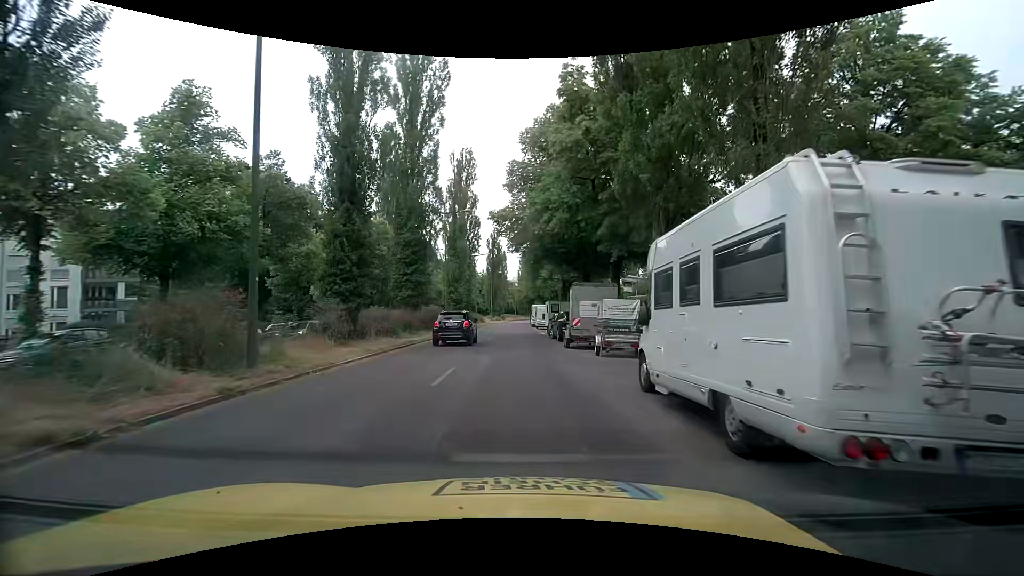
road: secondary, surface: asphalt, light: Day
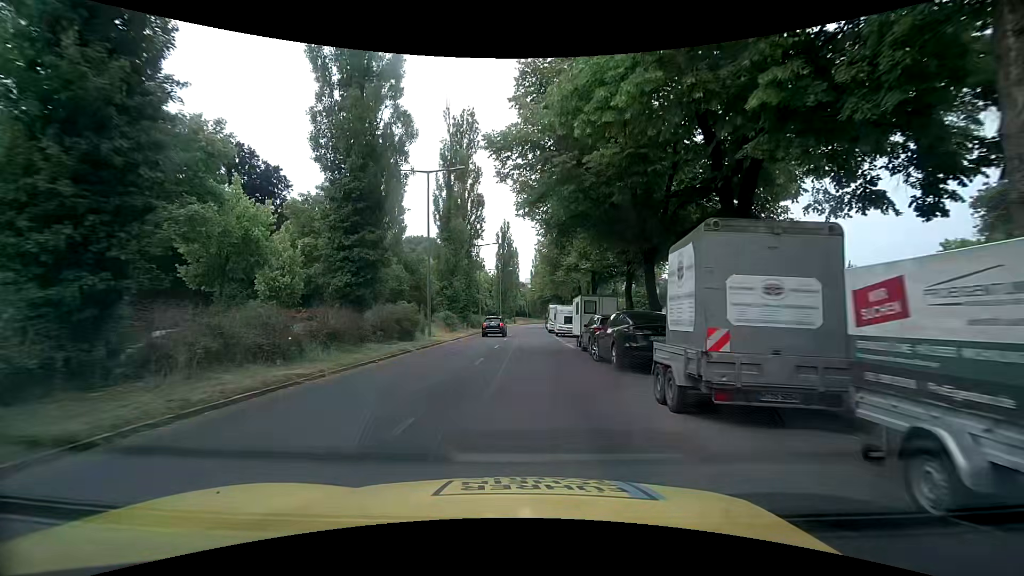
(-0.1, +13.5) m; -2°
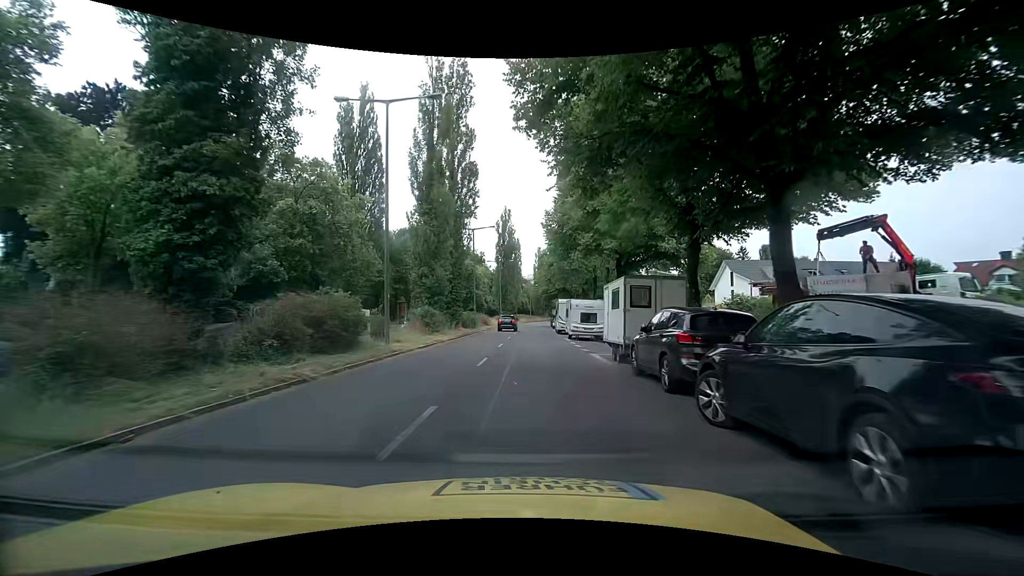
(+0.3, +9.9) m; +3°
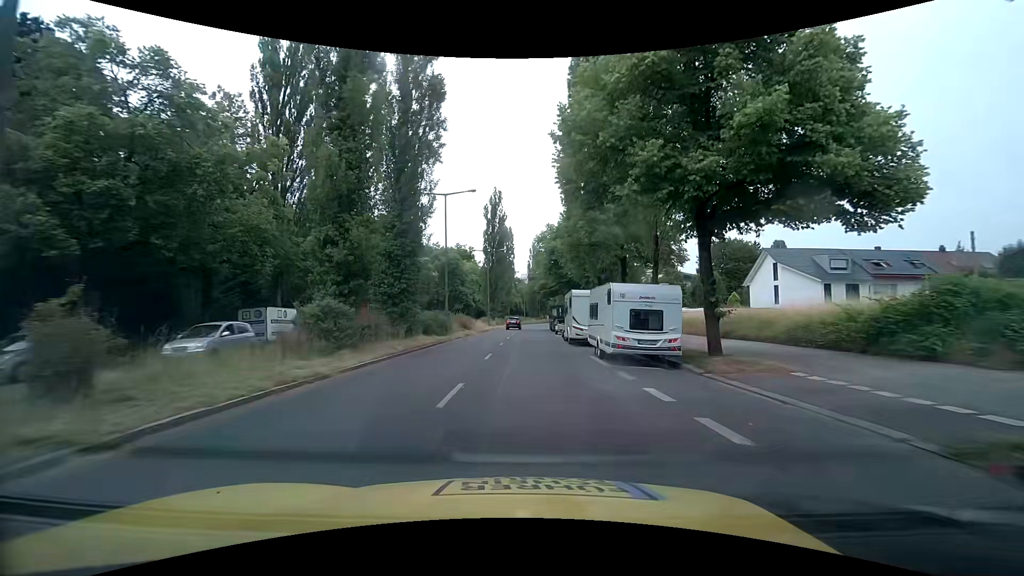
(-0.4, +15.3) m; -1°
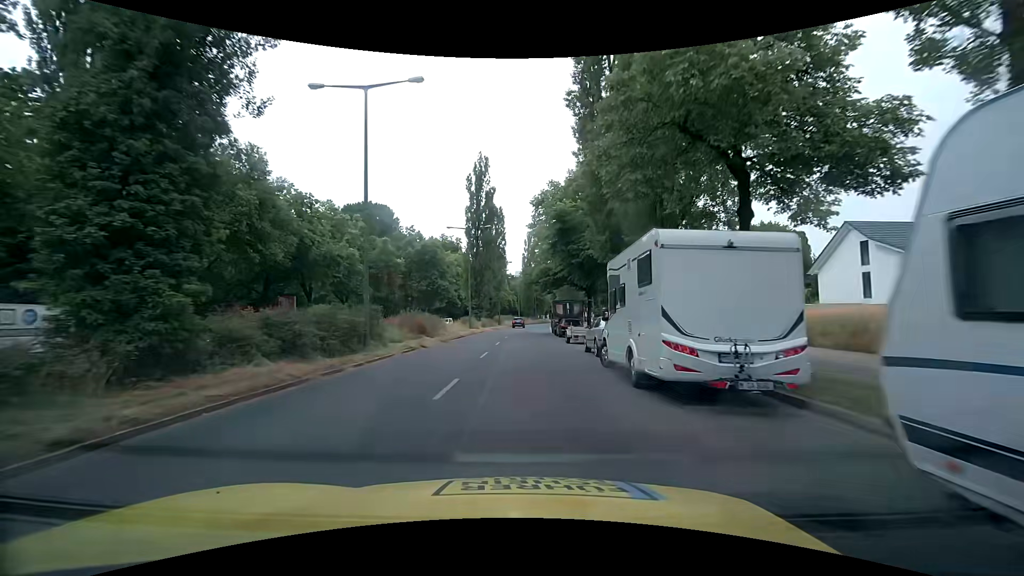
(+0.2, +17.4) m; 0°
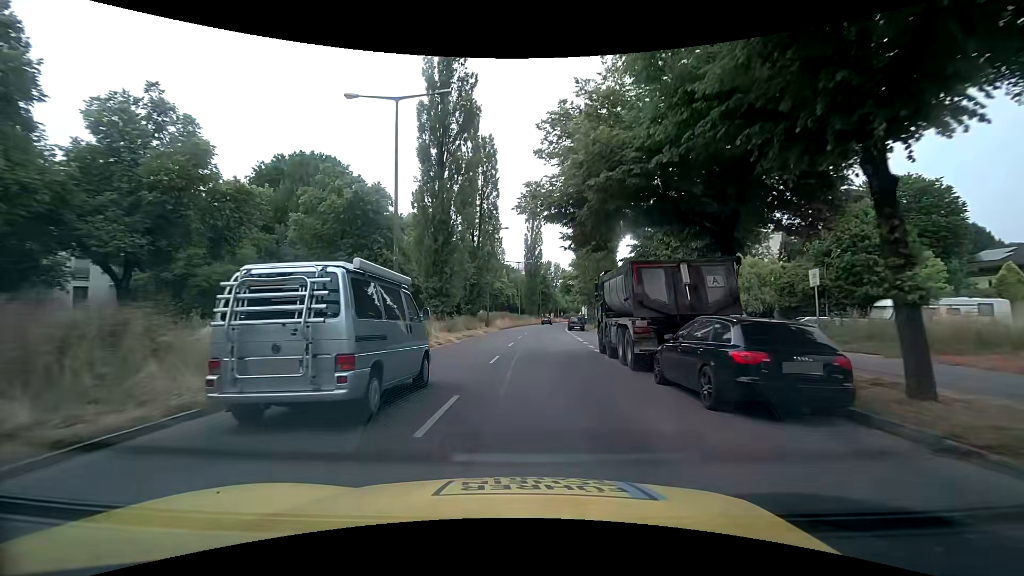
(+0.1, +30.0) m; 0°
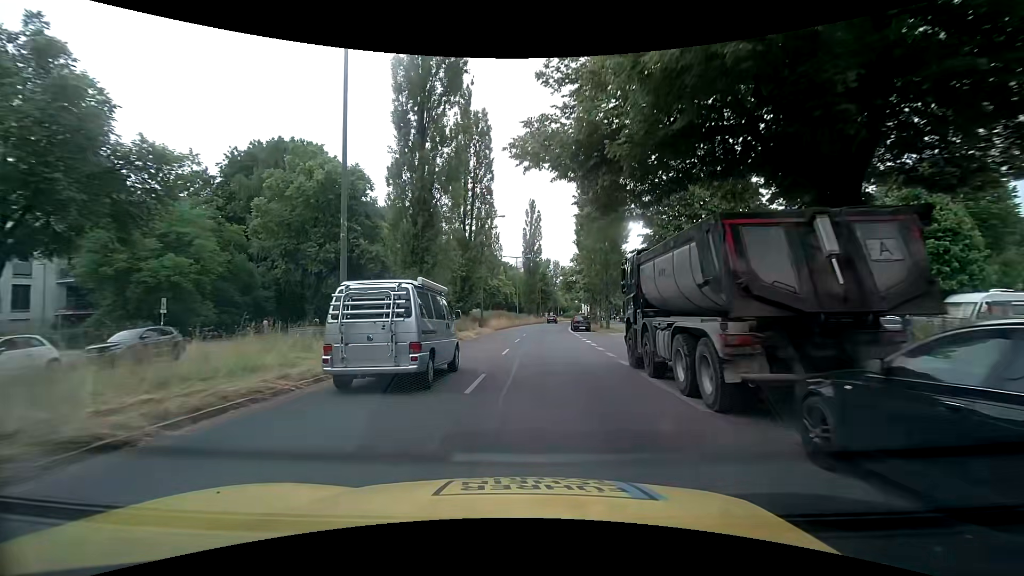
(0.0, +5.8) m; 0°
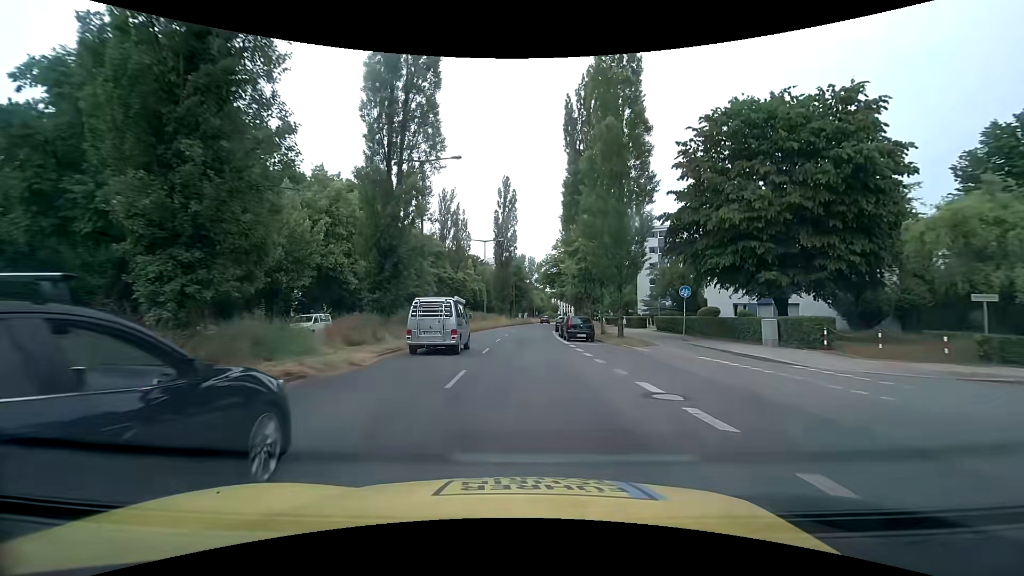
(+0.4, +17.3) m; +3°
